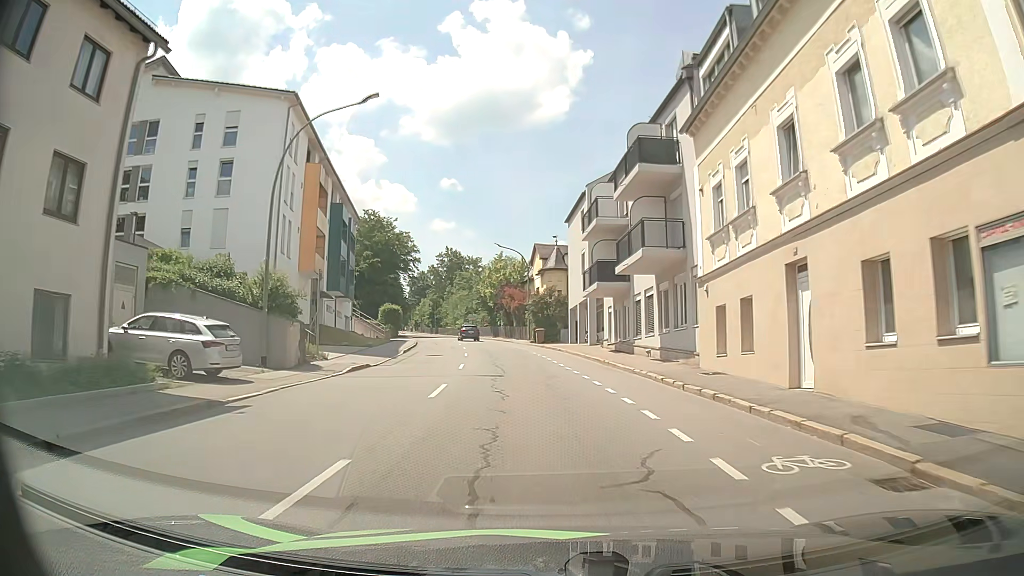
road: tertiary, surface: asphalt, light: Day
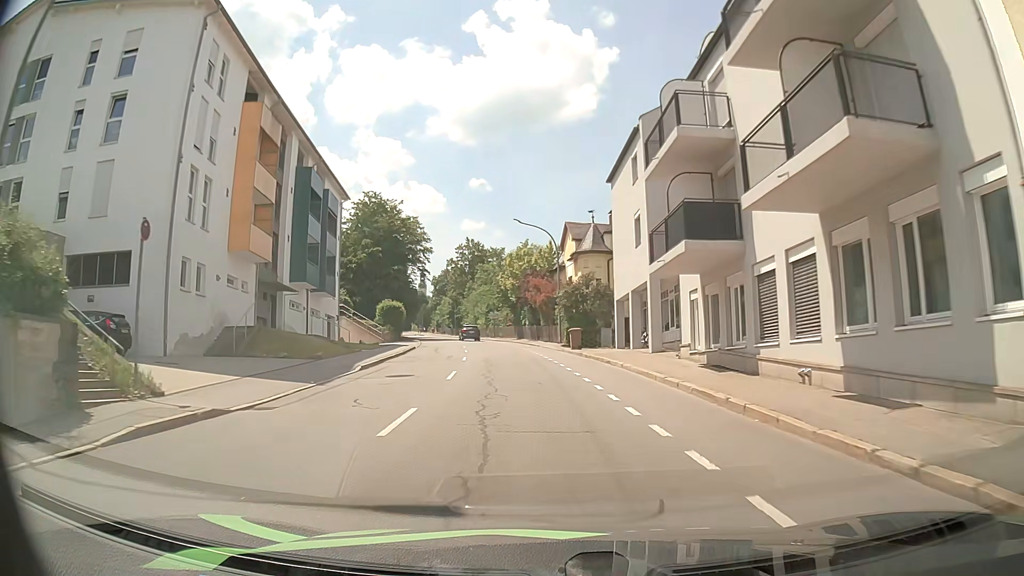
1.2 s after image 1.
(-0.3, +13.6) m; -2°
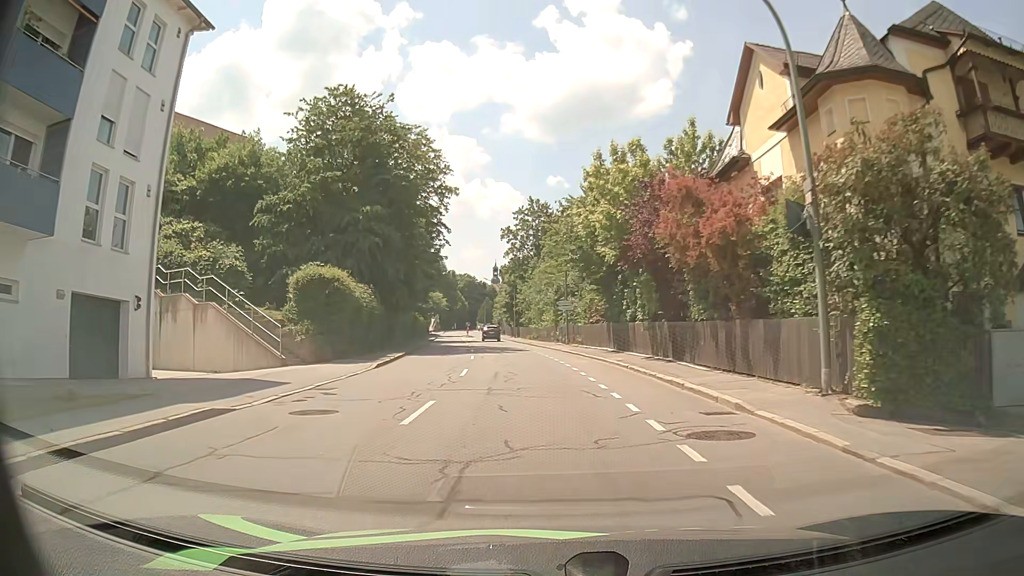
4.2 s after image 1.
(-2.3, +35.6) m; -6°
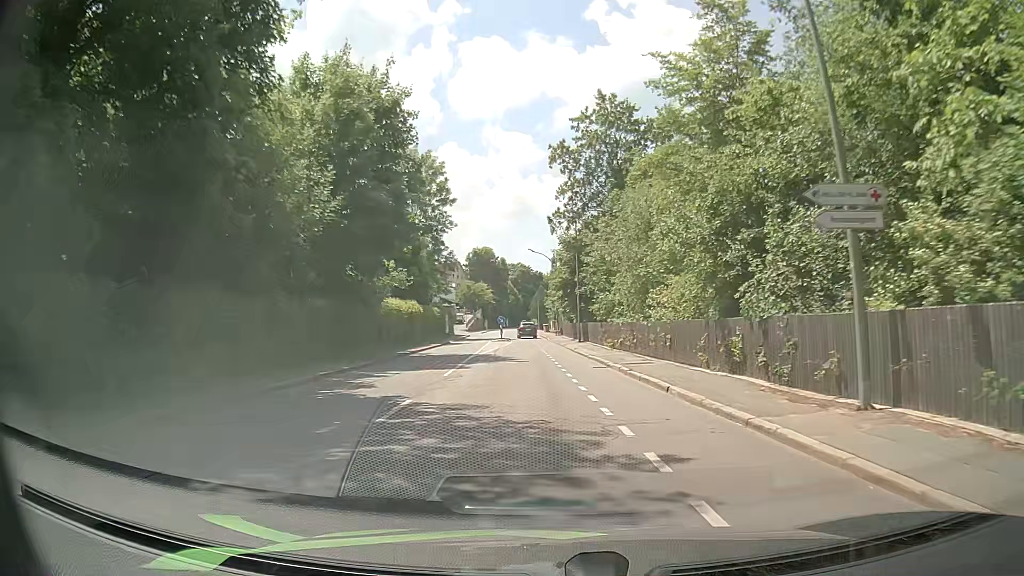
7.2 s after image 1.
(-2.5, +36.3) m; -6°
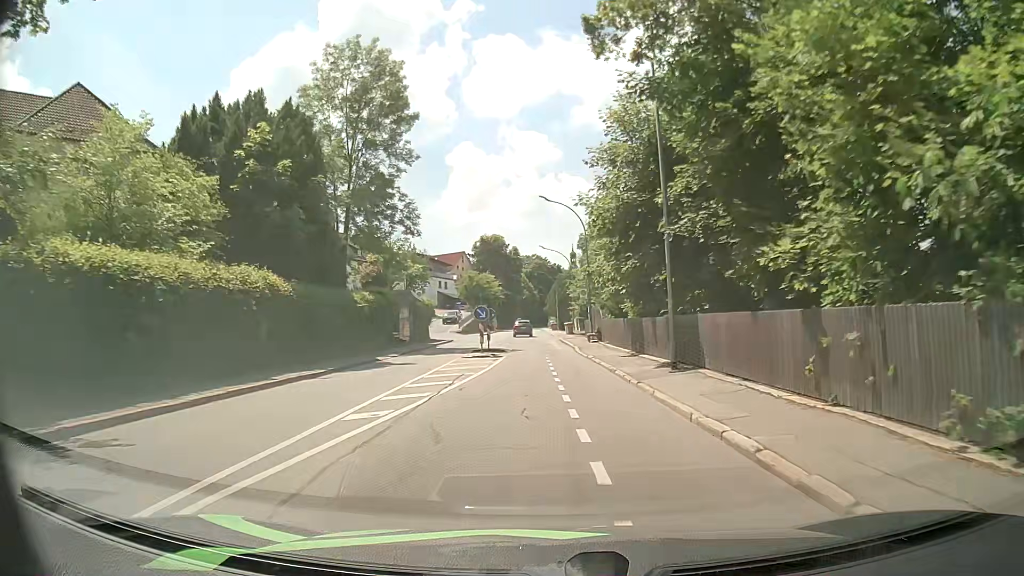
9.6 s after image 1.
(-0.9, +28.5) m; -2°
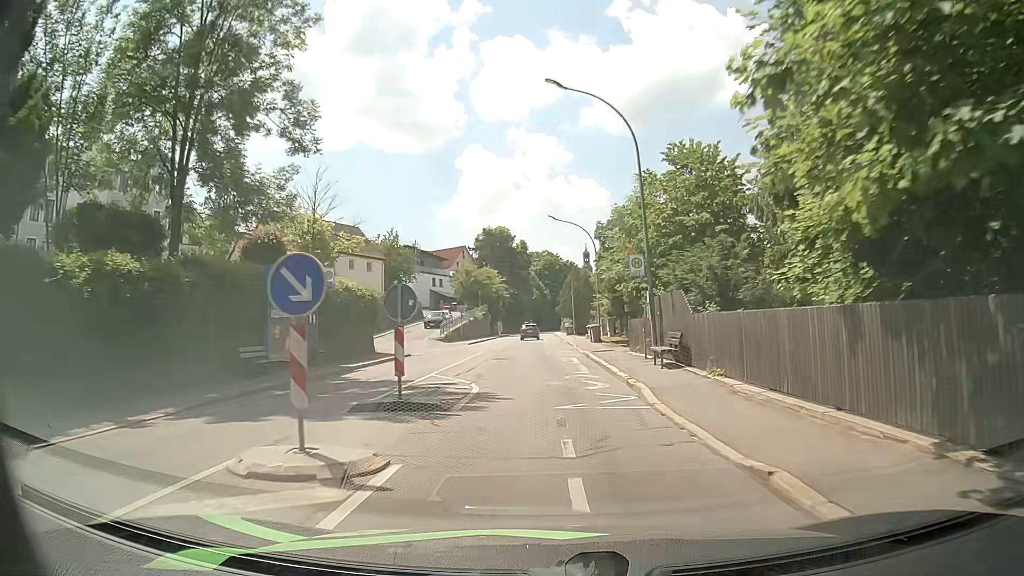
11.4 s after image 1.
(-0.3, +20.7) m; -1°
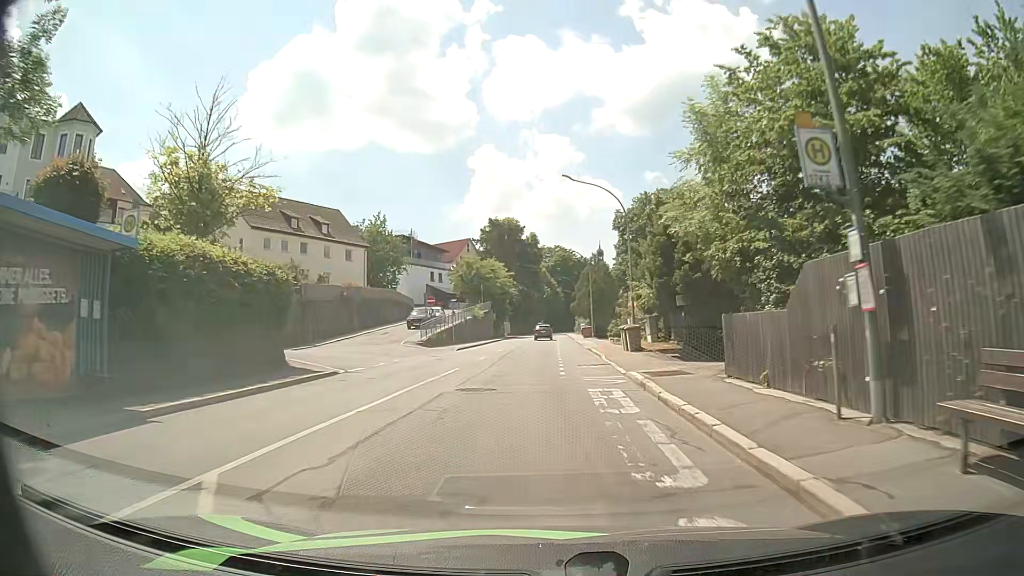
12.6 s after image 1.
(-0.2, +13.4) m; -2°
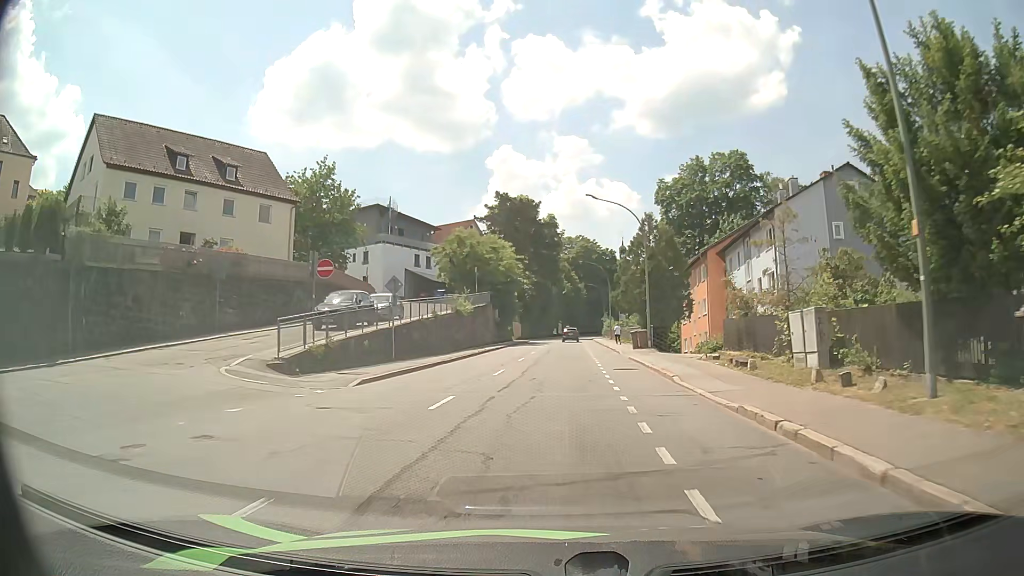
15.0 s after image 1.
(-0.3, +26.0) m; -1°
(0, +10) (0, +20) (+1, +30) (+1, +40) (+1, +50) (+2, +60) (+2, +70) (+3, +80) (+4, +90) (+4, +100) m
